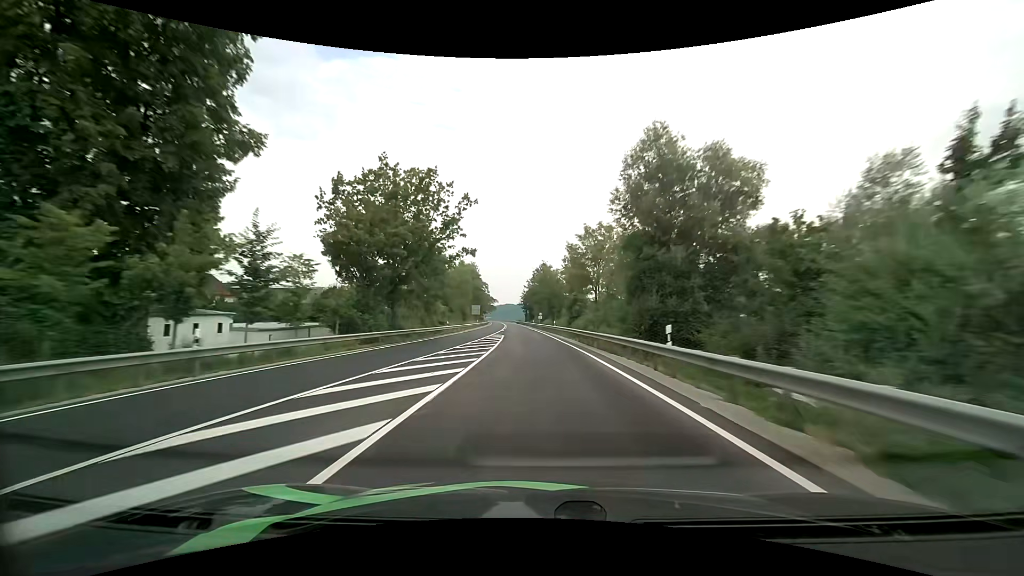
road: primary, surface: asphalt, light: Day
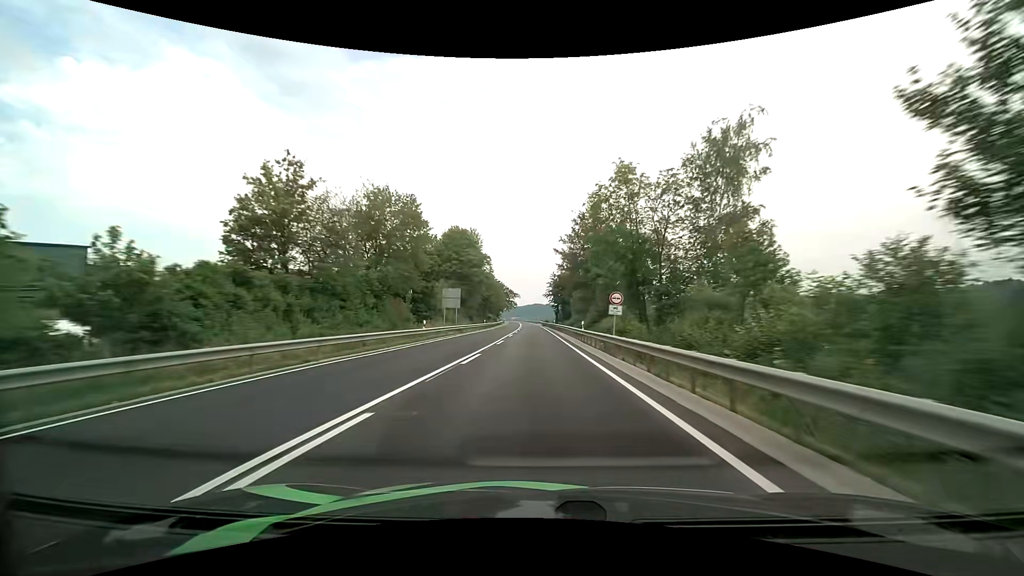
(-1.8, +61.1) m; -3°
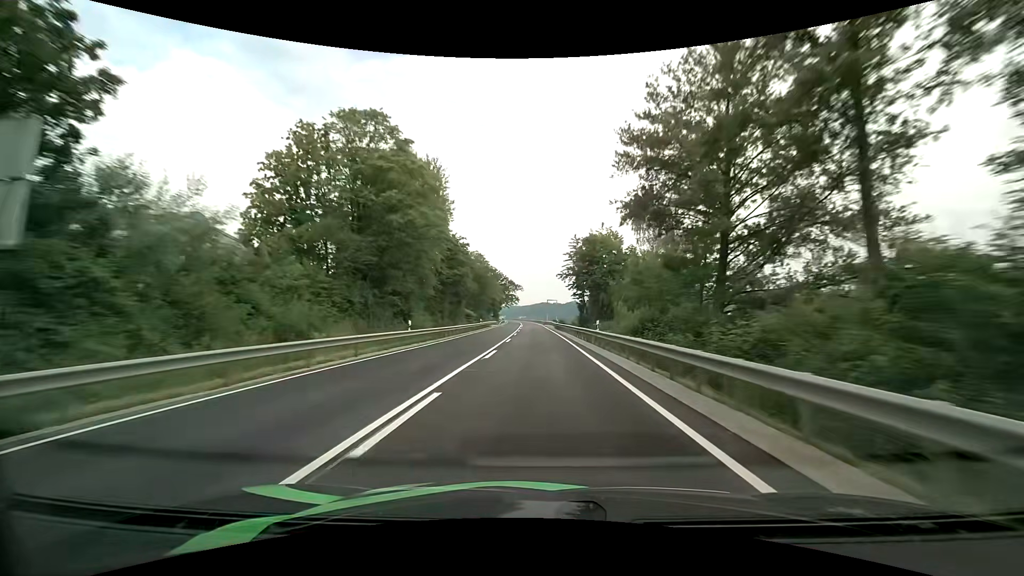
(-0.6, +46.3) m; -1°
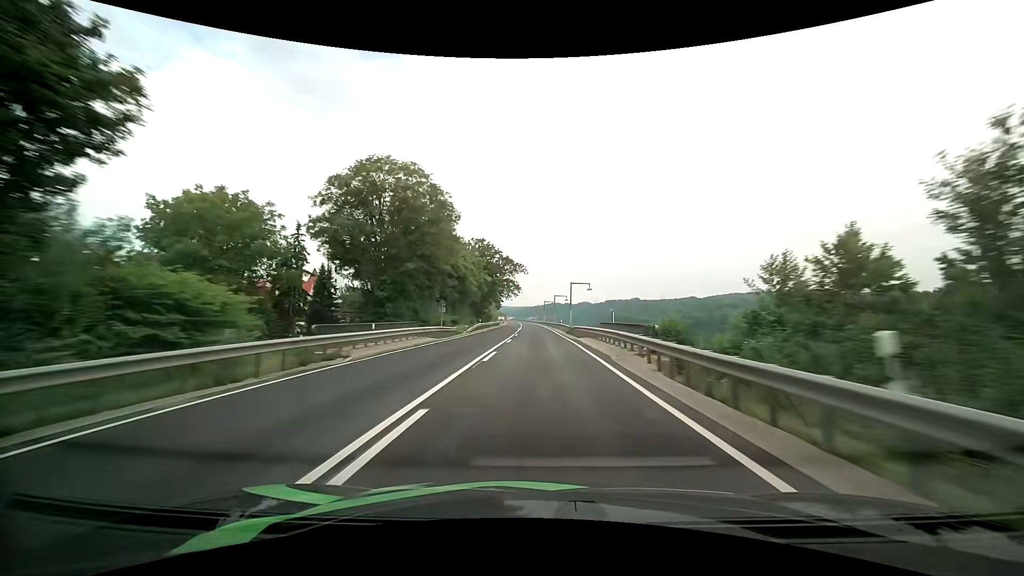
(-0.5, +61.9) m; -1°
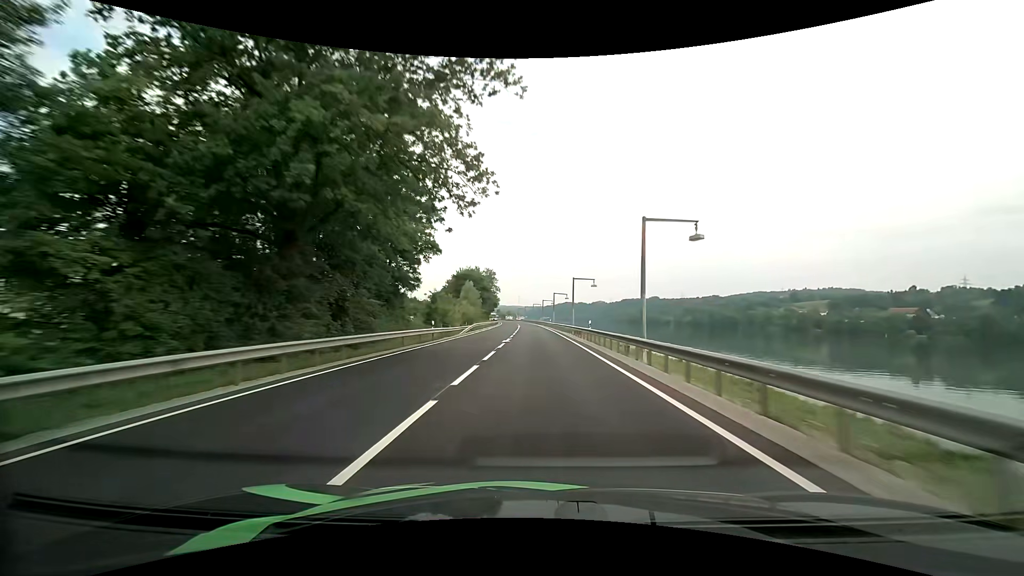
(-1.0, +77.4) m; -1°
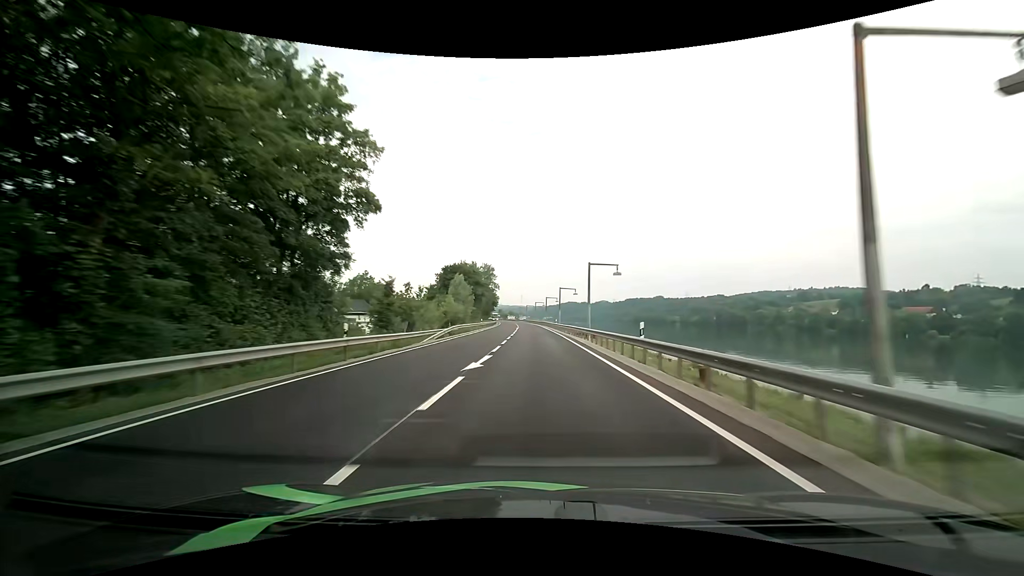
(0.0, +15.5) m; 0°
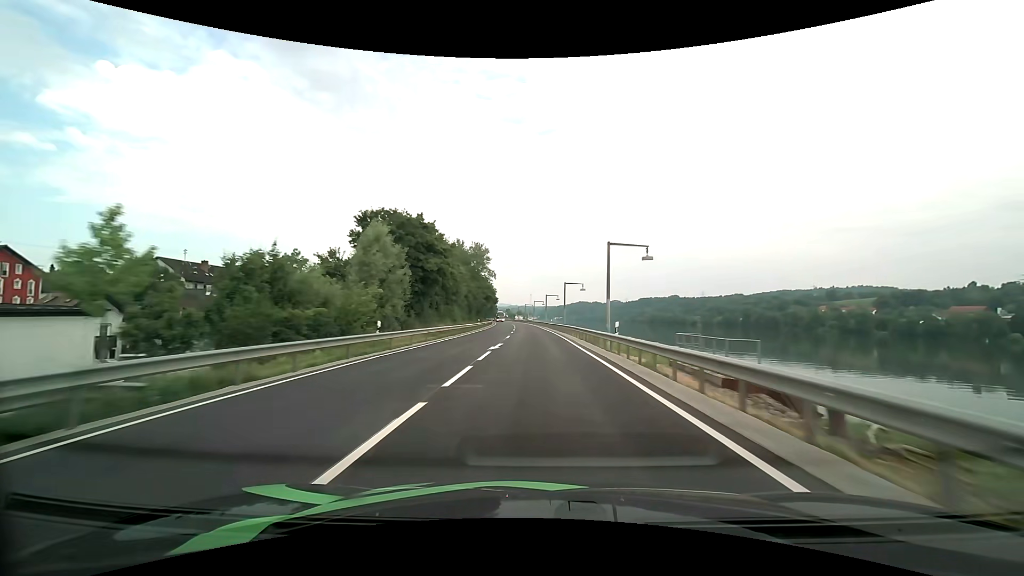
(-0.4, +46.4) m; -1°
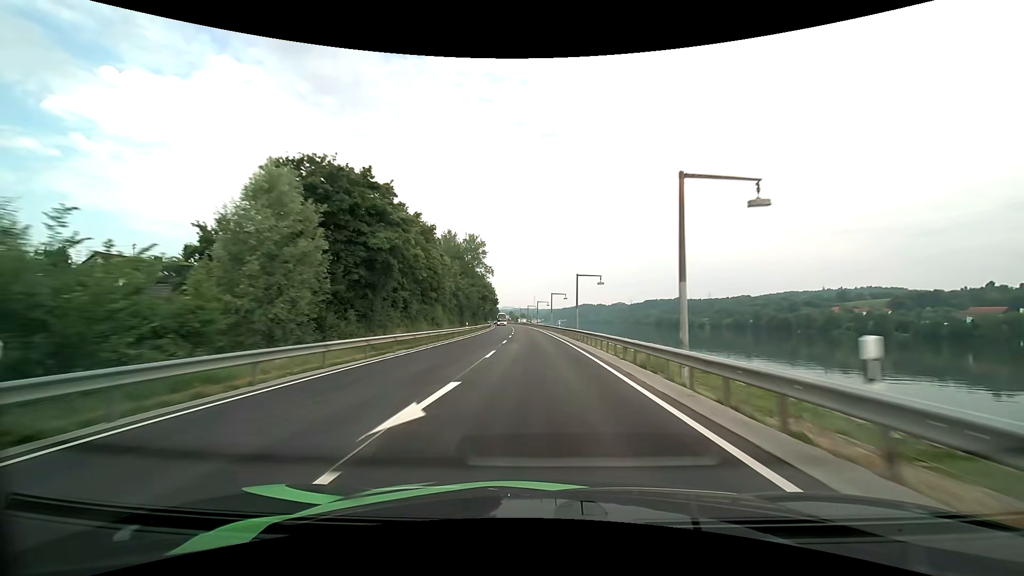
(-0.1, +15.5) m; -1°
(0, +10) (0, +20) (0, +30) (0, +40) (-1, +50) (-1, +60) (-1, +70) (-2, +80) (-2, +90) (-3, +100) m
